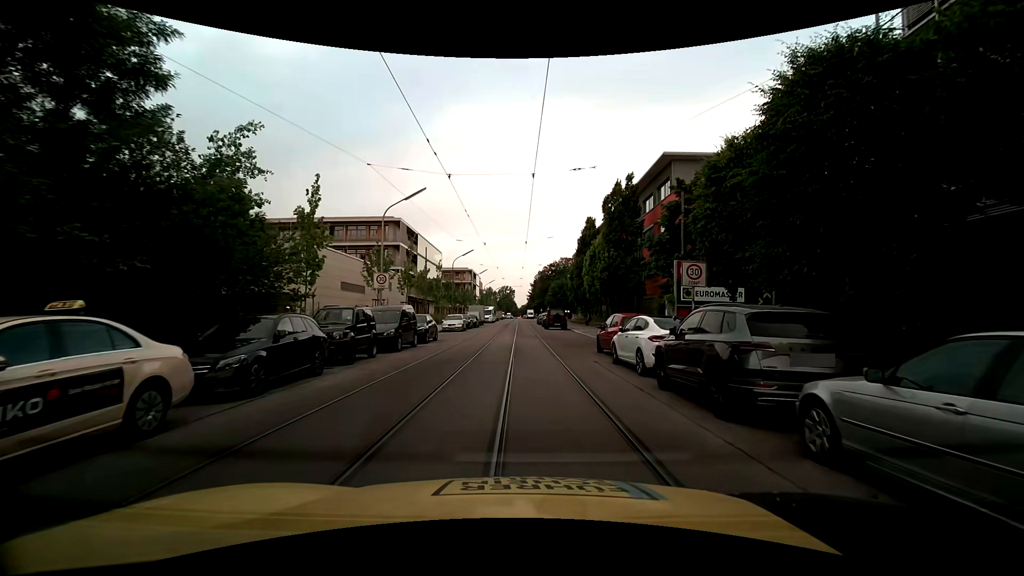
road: residential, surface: asphalt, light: Day
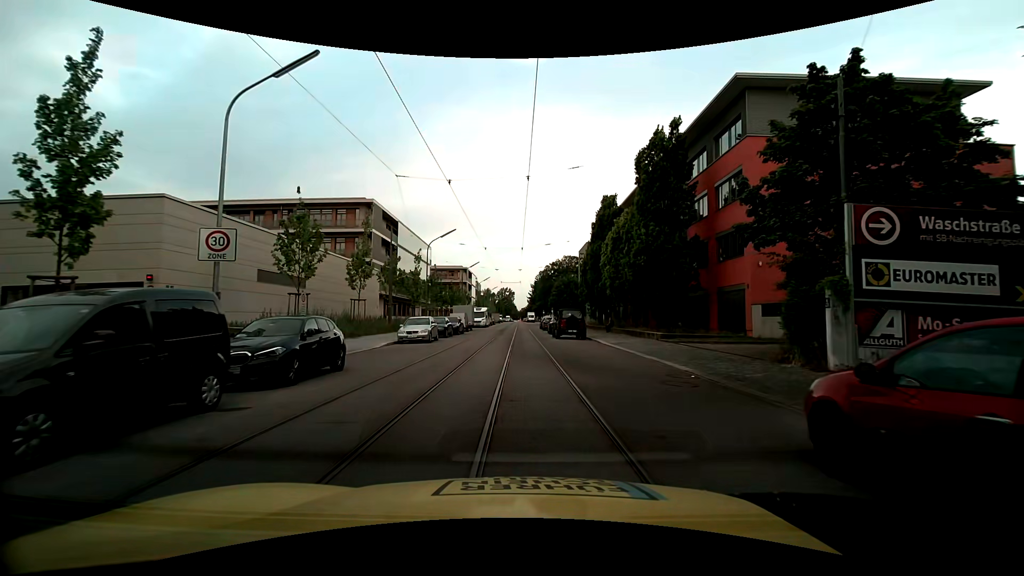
(+0.2, +14.4) m; +1°
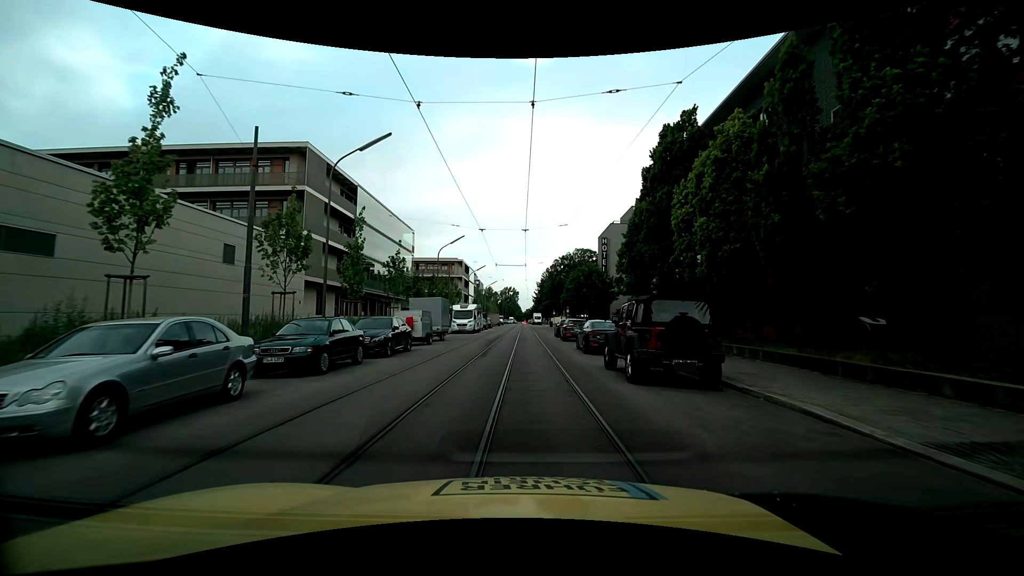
(-0.3, +21.3) m; -1°
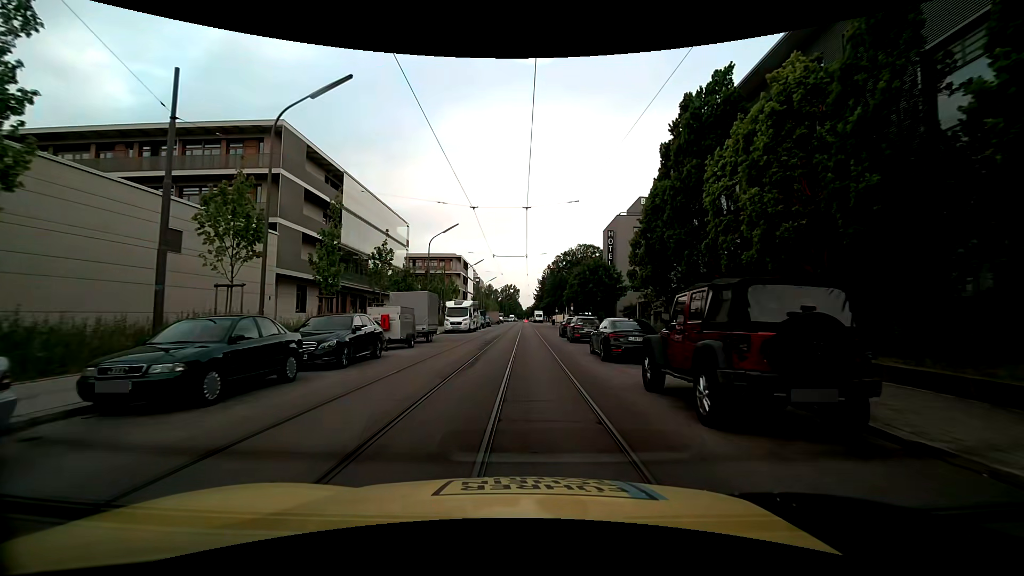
(0.0, +4.5) m; 0°
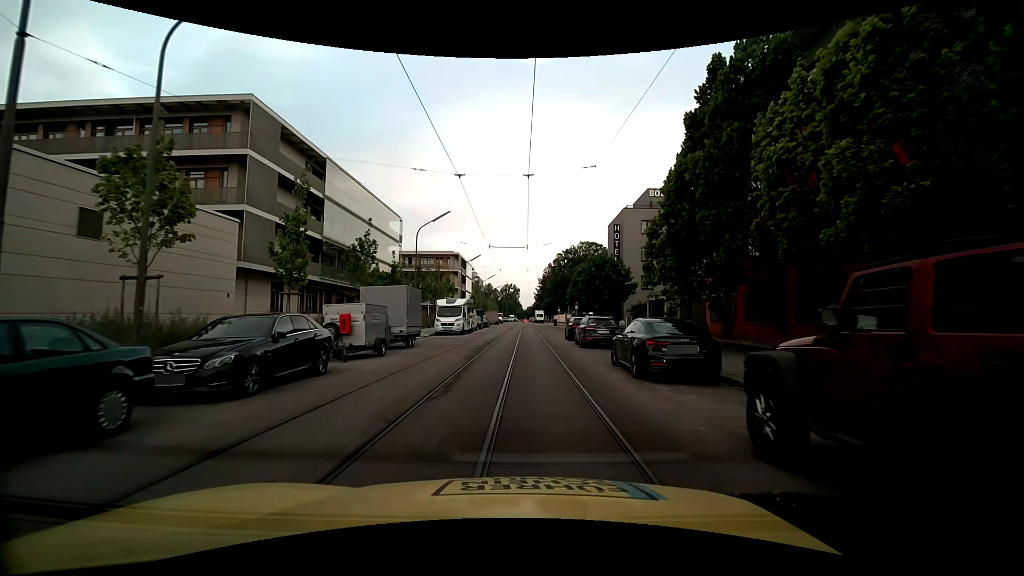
(0.0, +4.6) m; 0°
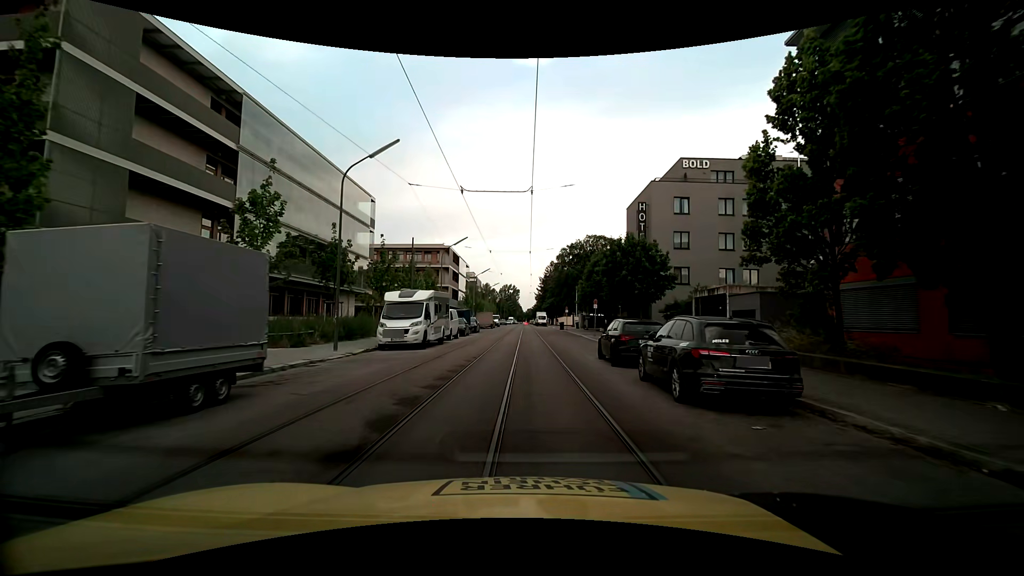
(+0.1, +14.1) m; 0°
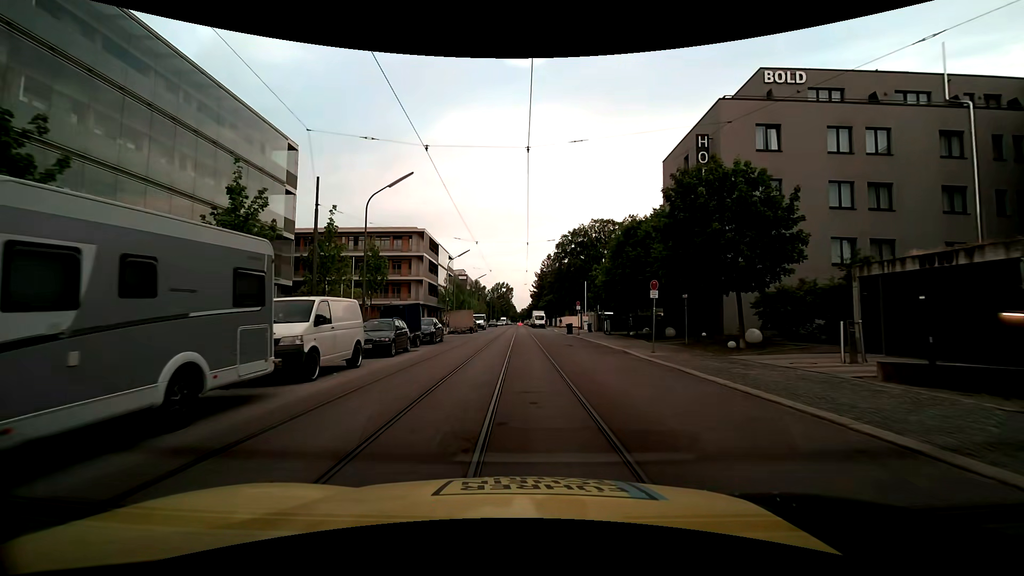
(+0.2, +19.5) m; +2°
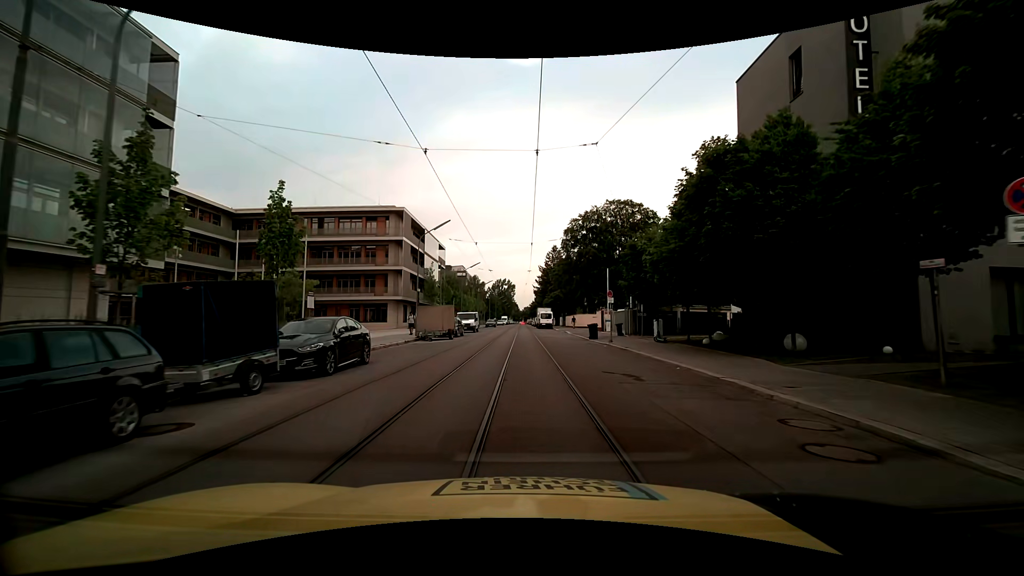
(-0.2, +15.1) m; -1°
(0, +10) (0, +20) (0, +30) (0, +40) (0, +50) (0, +60) (0, +70) (0, +80) (0, +90) (0, +100) m
